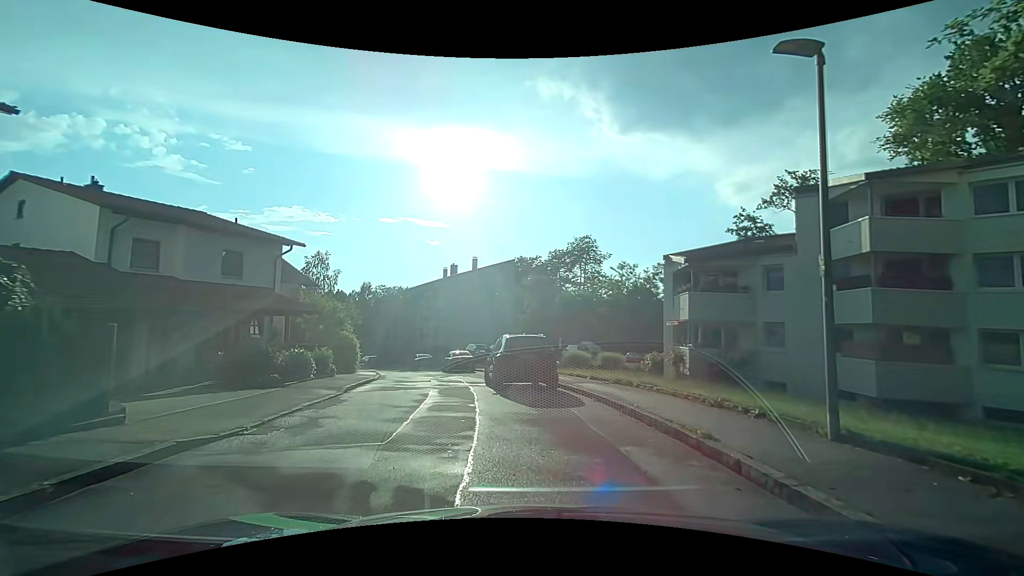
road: tertiary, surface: asphalt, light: Day
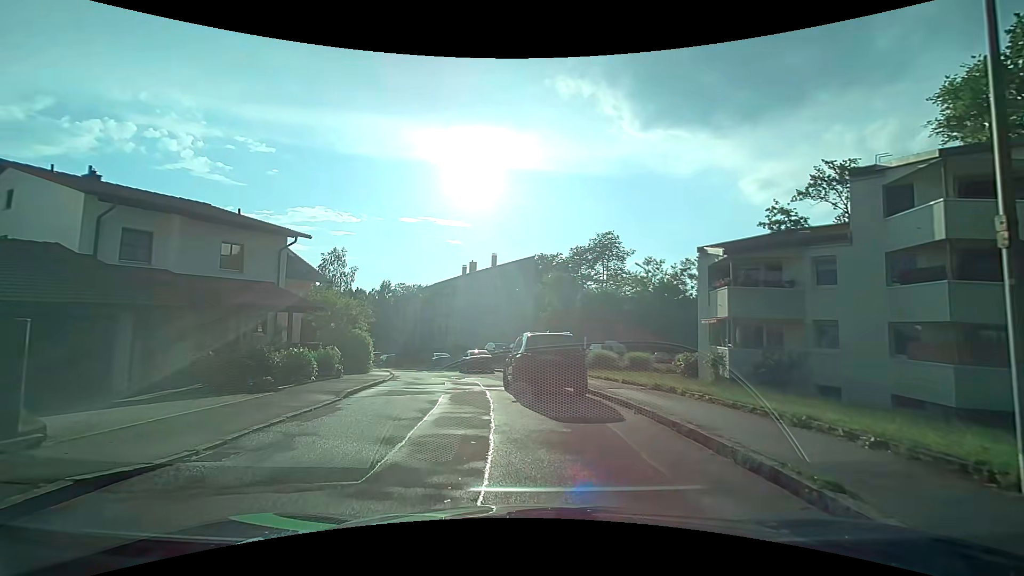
(0.0, +1.9) m; -3°
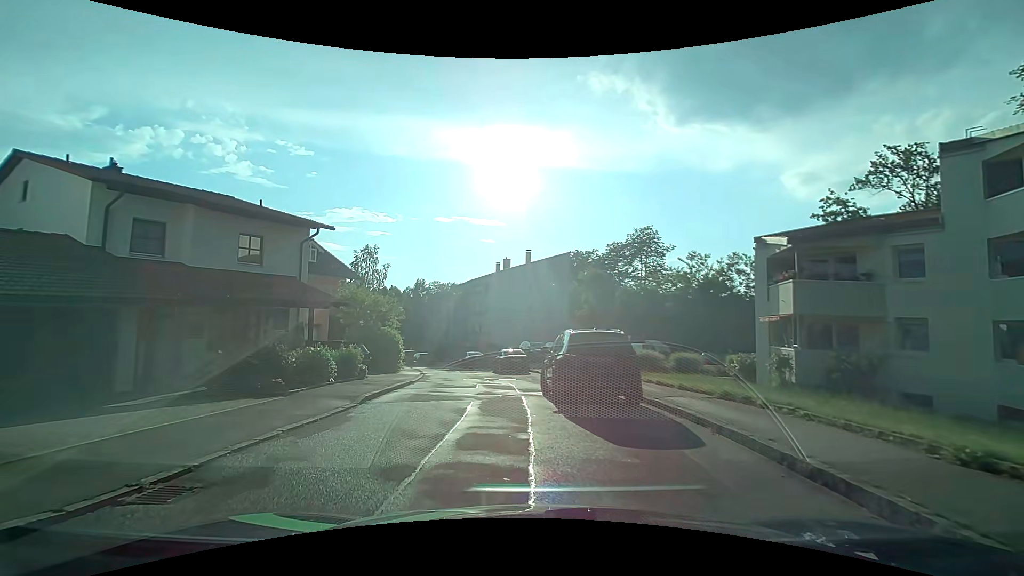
(0.0, +1.9) m; -2°
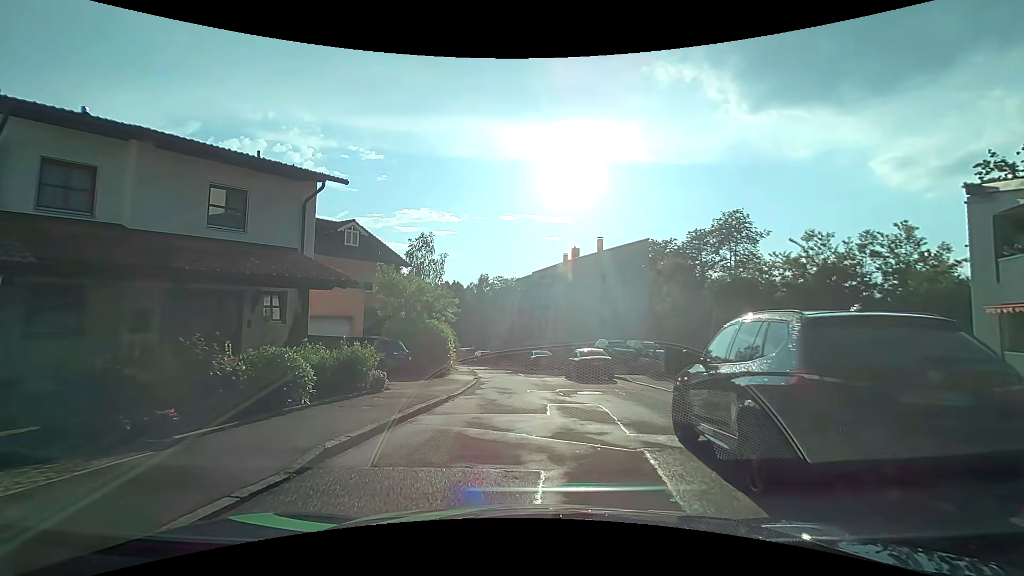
(-0.6, +6.7) m; -8°
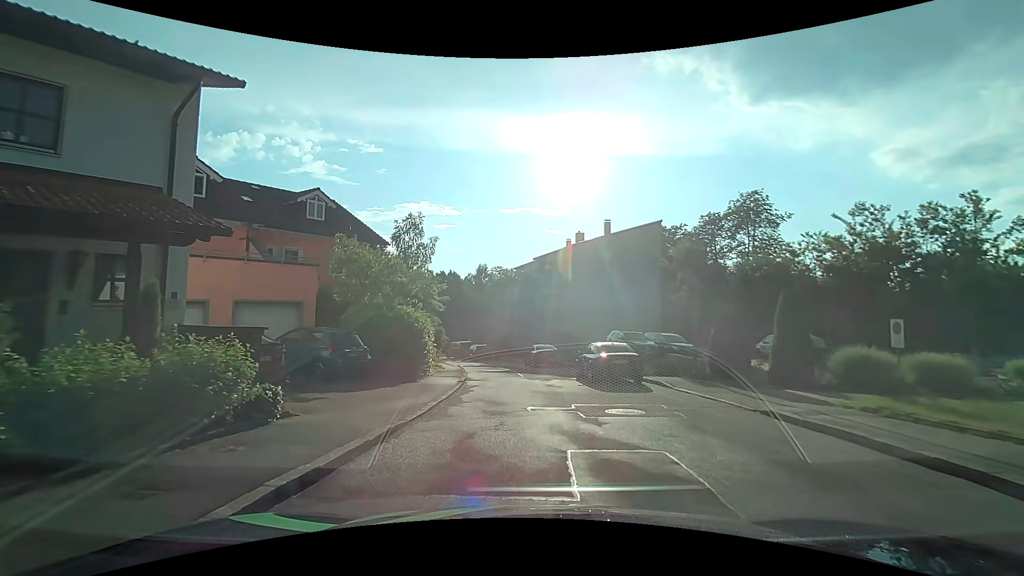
(-0.1, +5.7) m; 0°
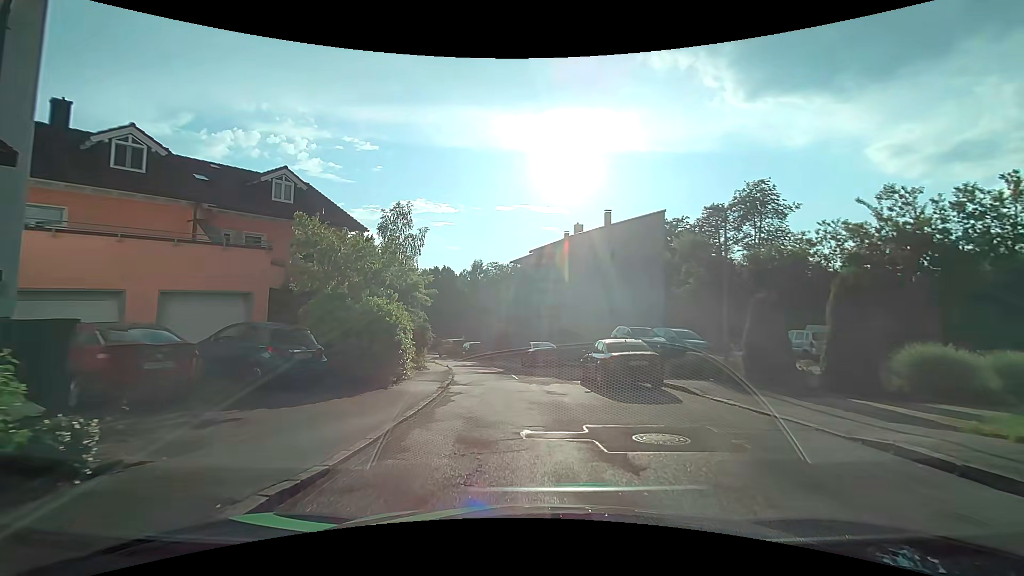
(0.0, +3.2) m; 0°
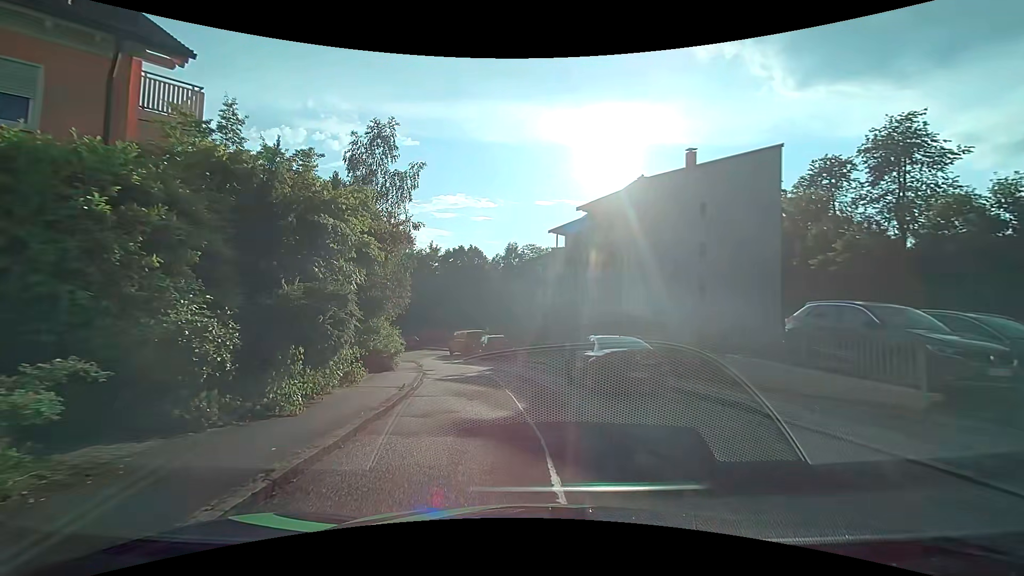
(-0.5, +16.1) m; -5°
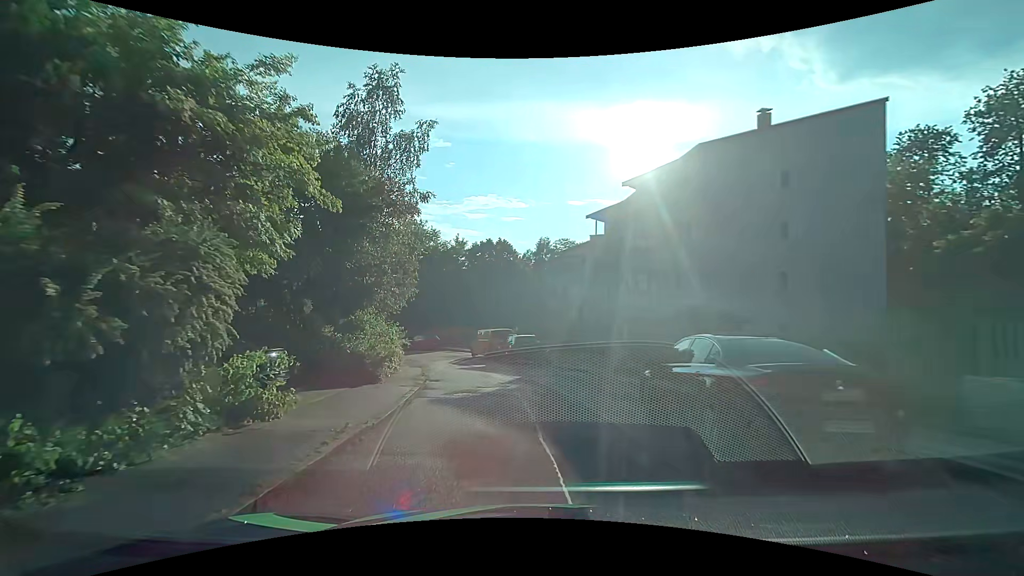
(-0.2, +6.1) m; -3°
